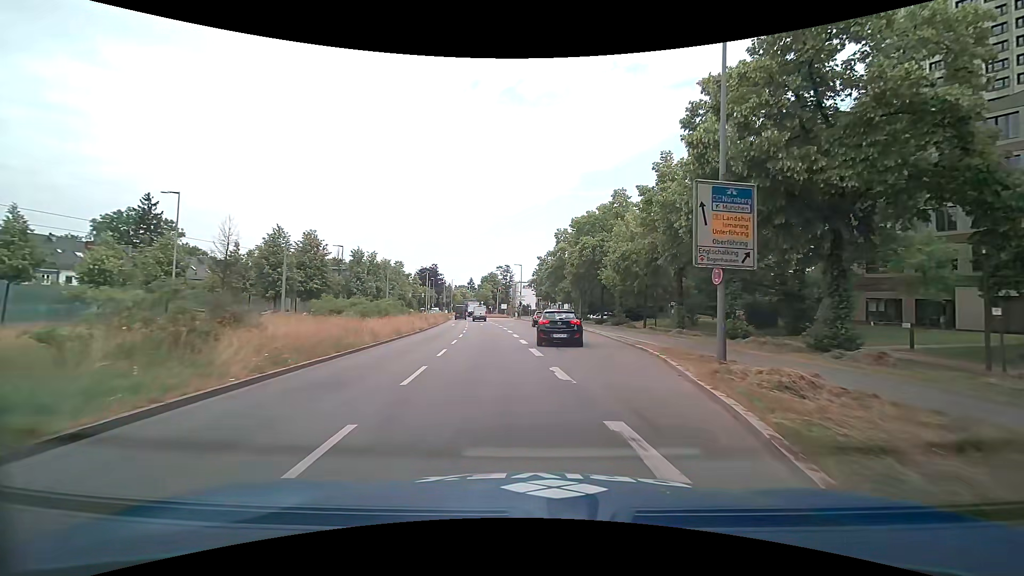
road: primary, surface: asphalt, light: Day
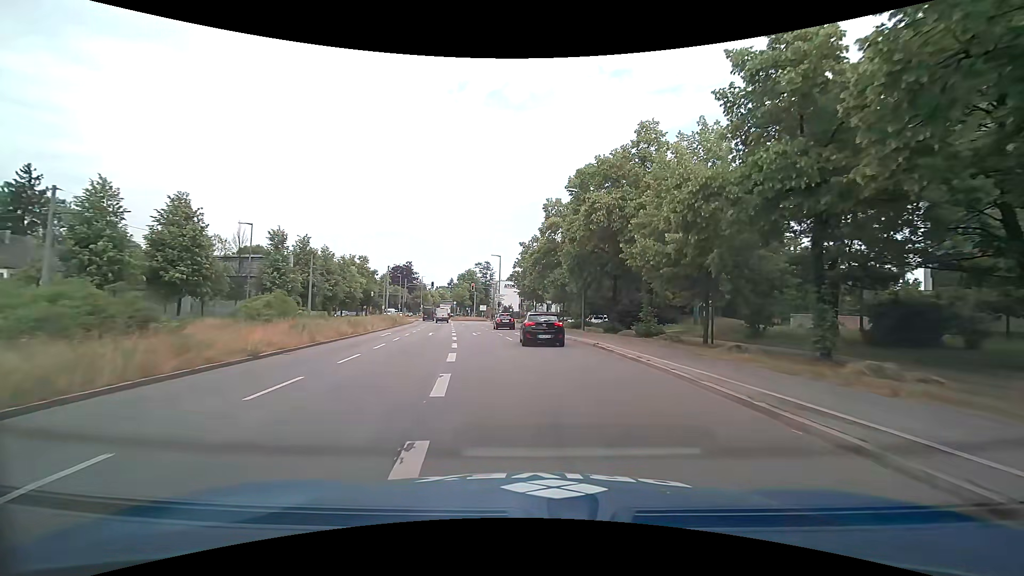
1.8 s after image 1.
(+0.6, +18.9) m; +3°
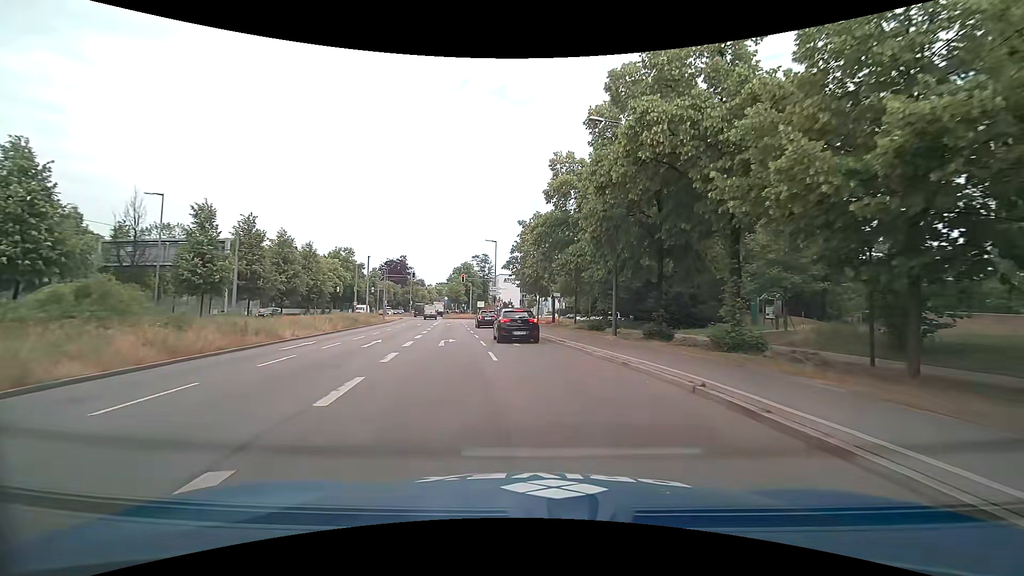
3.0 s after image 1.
(-0.1, +12.9) m; -1°
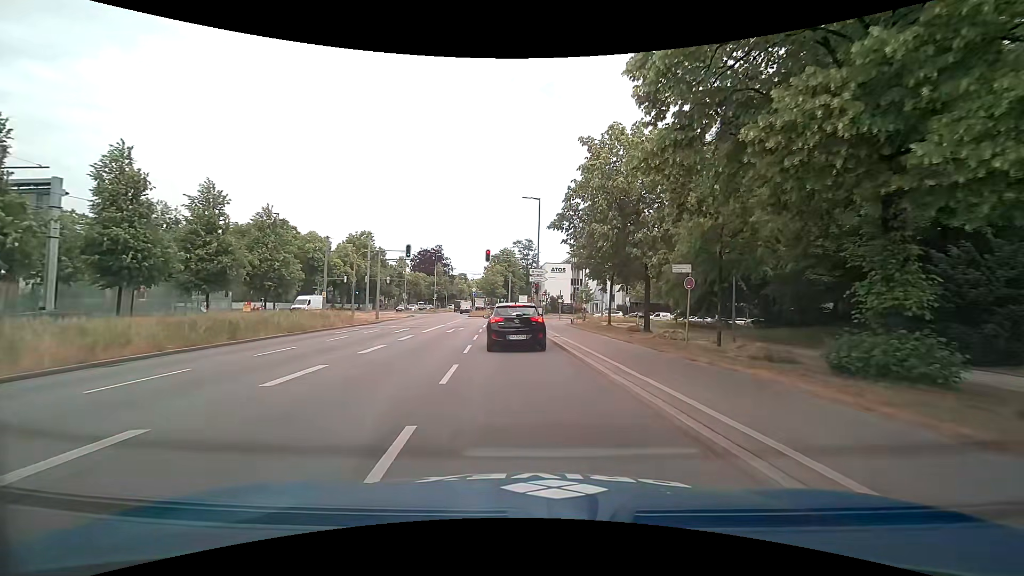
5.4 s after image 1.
(-1.2, +22.6) m; -5°
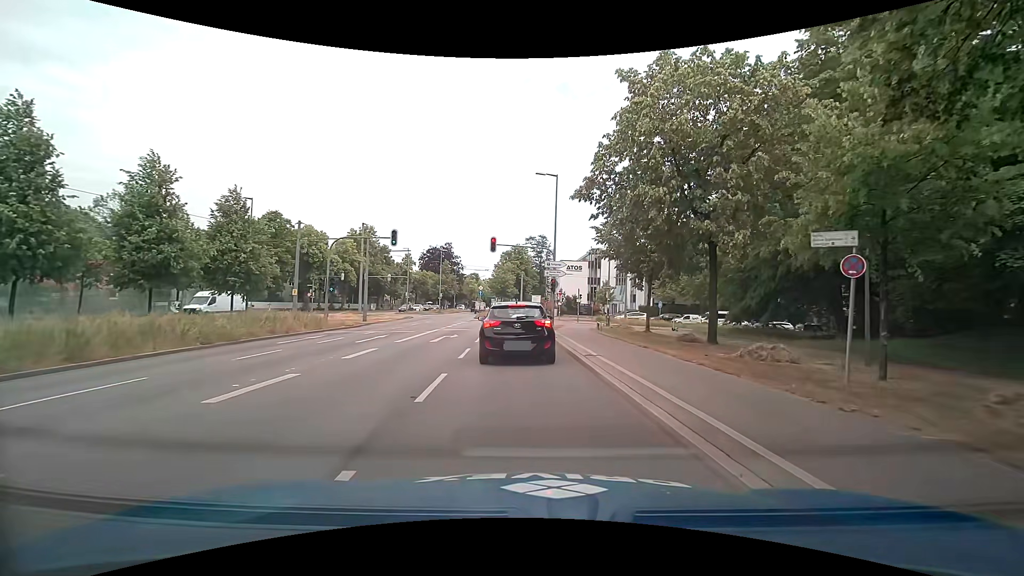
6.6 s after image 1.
(-0.2, +7.2) m; -2°
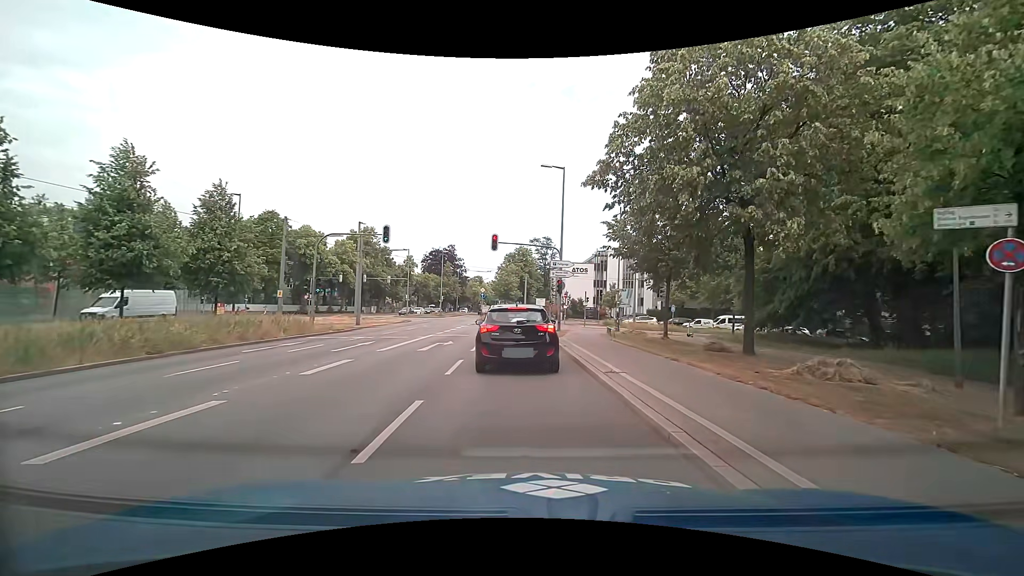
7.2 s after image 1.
(0.0, +2.6) m; +1°
